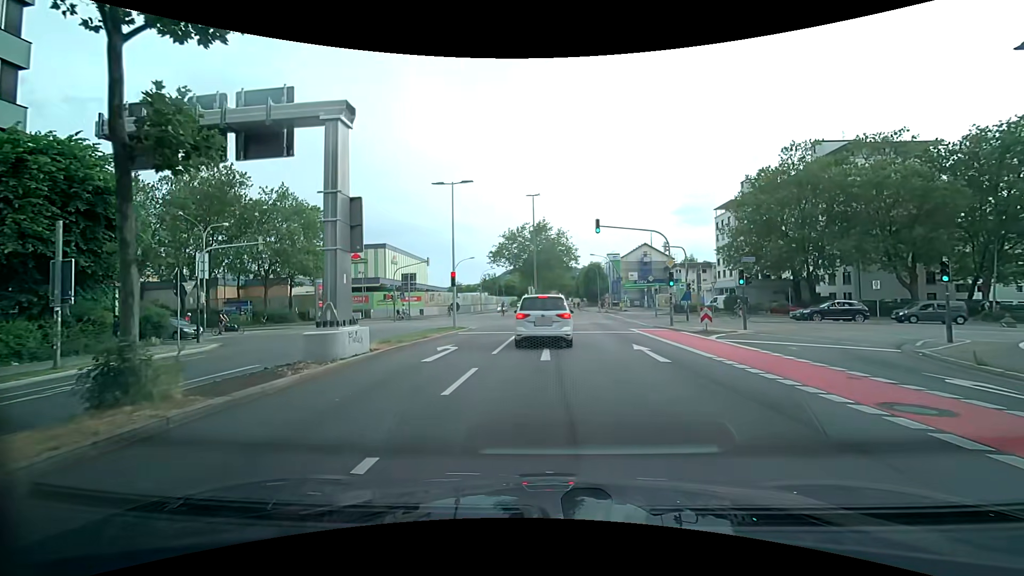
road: secondary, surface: asphalt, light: Day
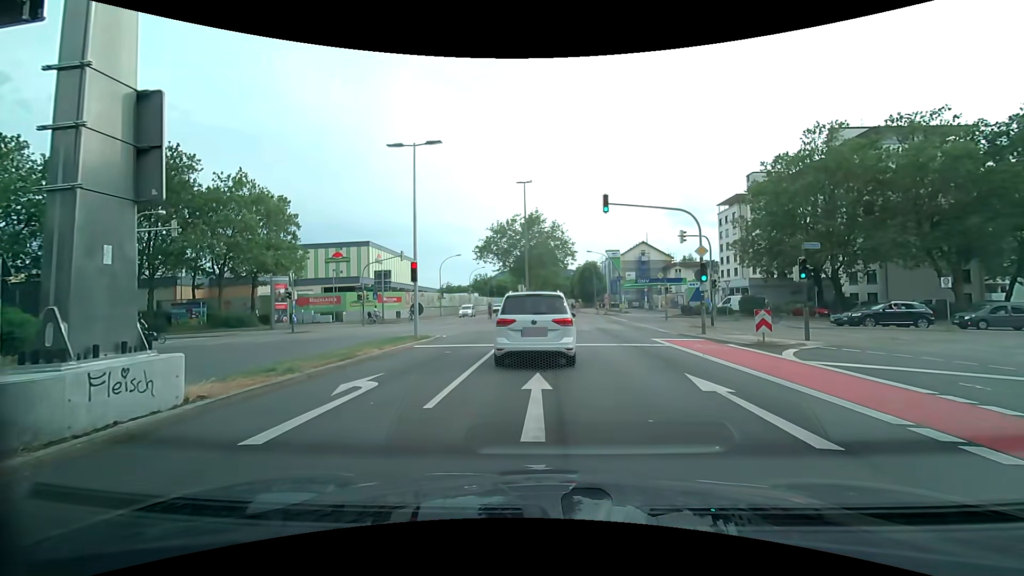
(0.0, +6.7) m; +1°
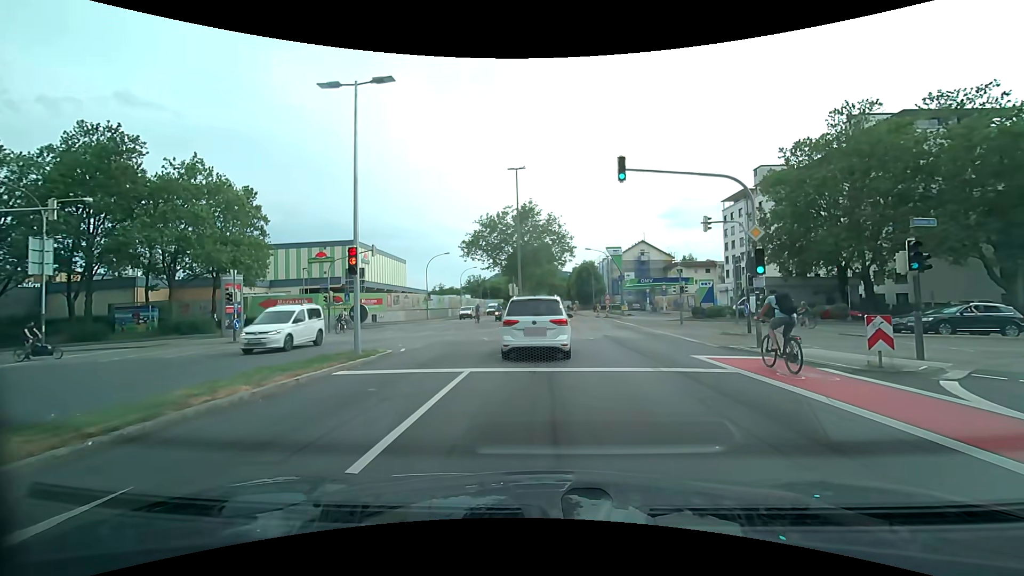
(-0.2, +6.0) m; +1°
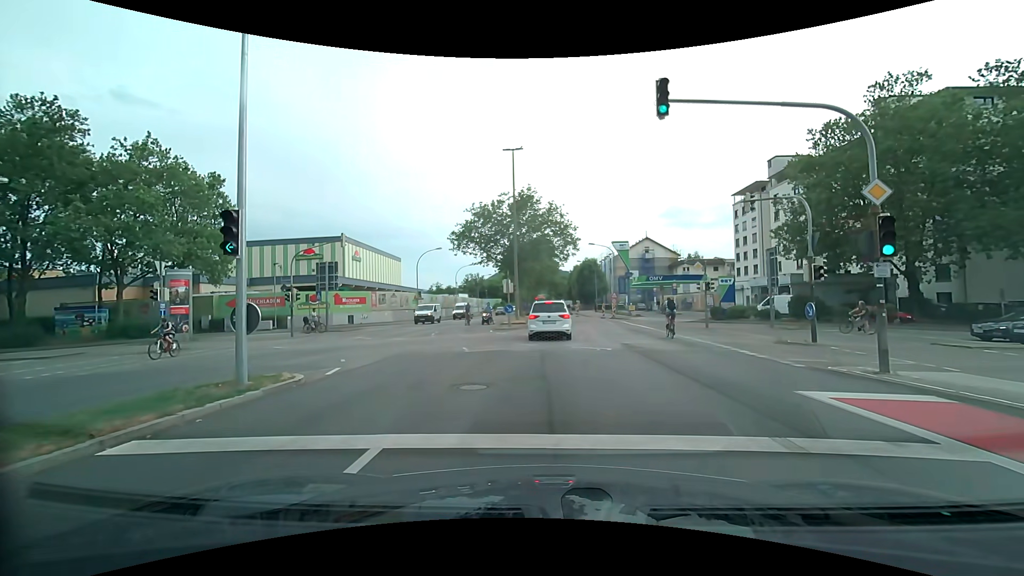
(-0.1, +5.6) m; -2°
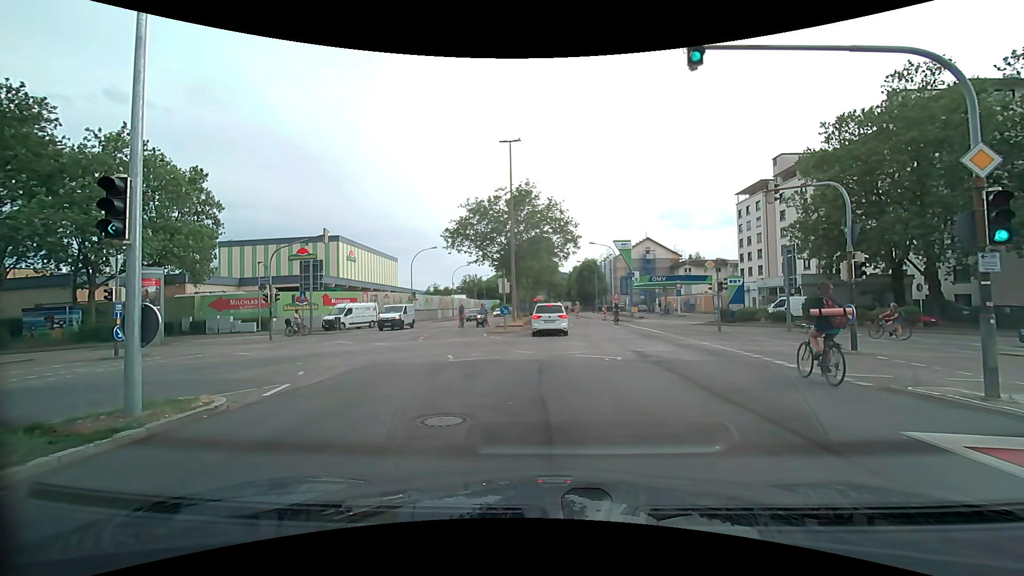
(+0.1, +2.2) m; +1°
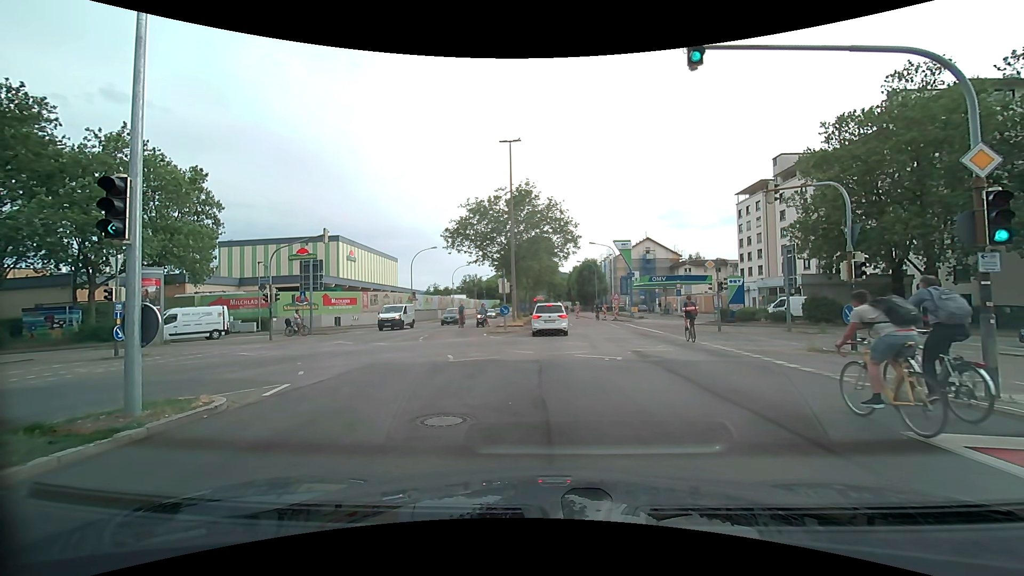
(0.0, 0.0) m; 0°
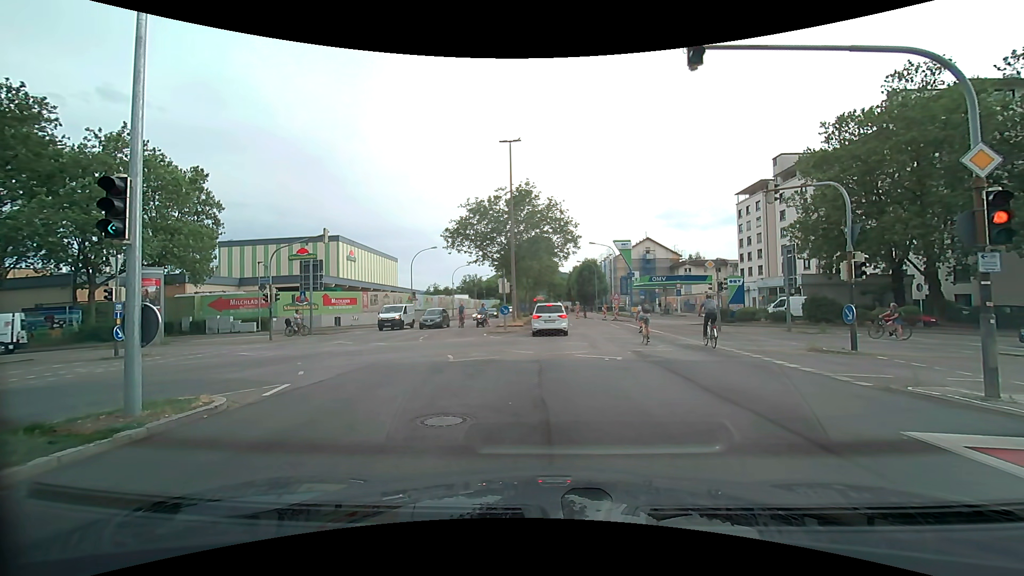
(0.0, 0.0) m; 0°
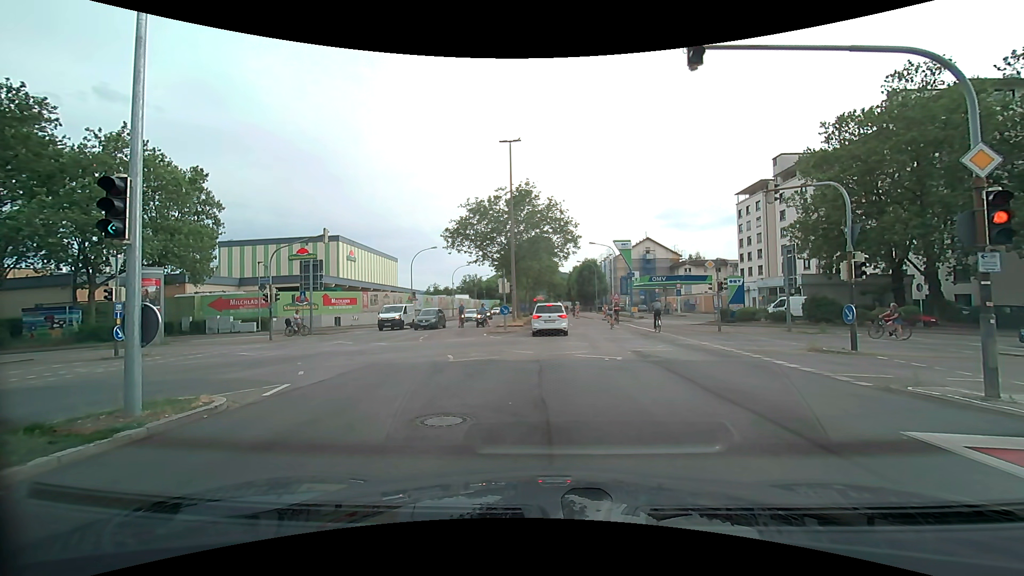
(0.0, 0.0) m; 0°
(0, +10) (+1, +20) (+1, +30) (+1, +40) (+1, +50) (+1, +60) (+1, +70) (+1, +80) (+1, +90) (+2, +100) m
